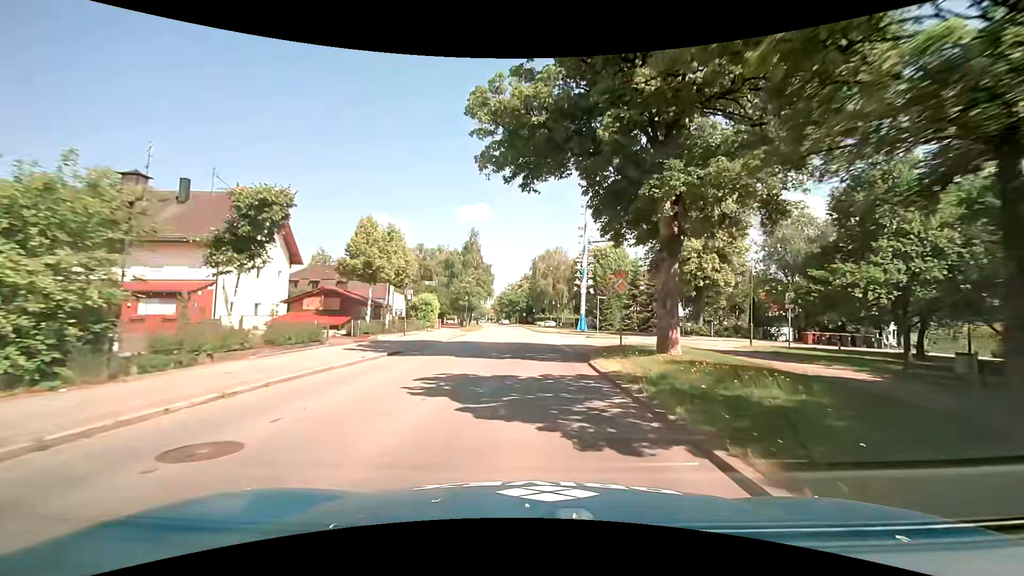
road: secondary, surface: asphalt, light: Day
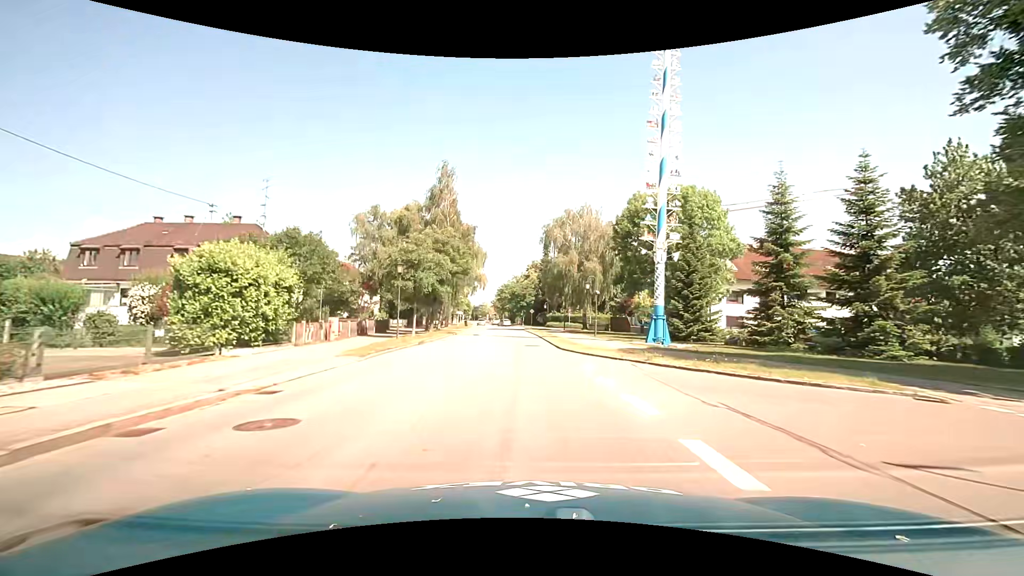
(-0.5, +35.7) m; -1°
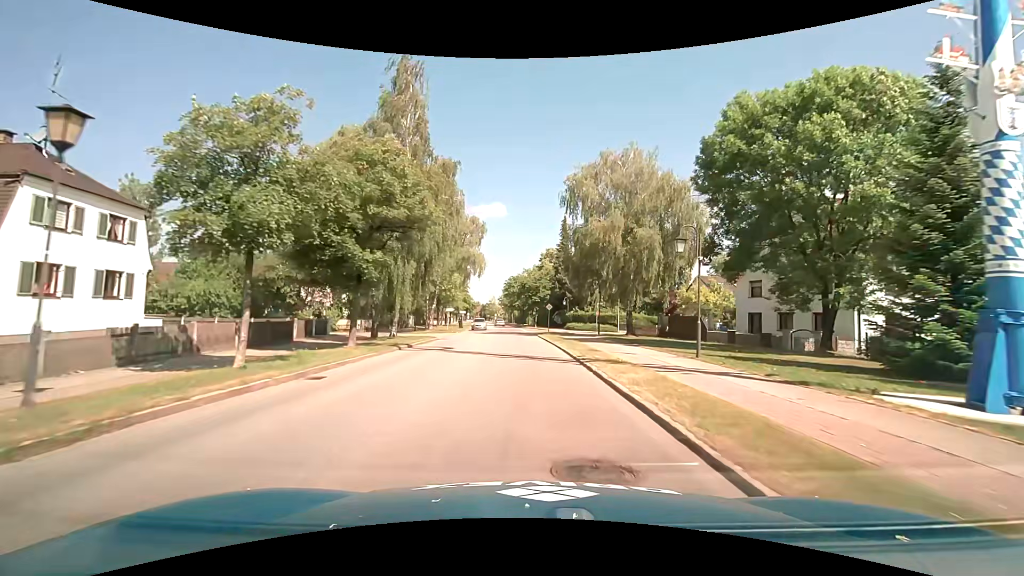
(-0.2, +21.2) m; -1°
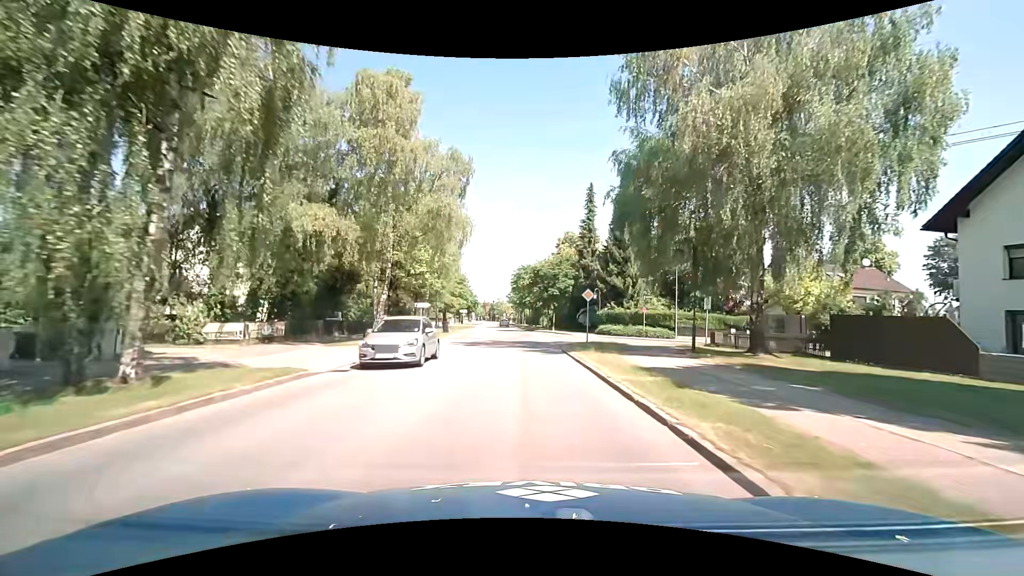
(-0.4, +20.9) m; -1°
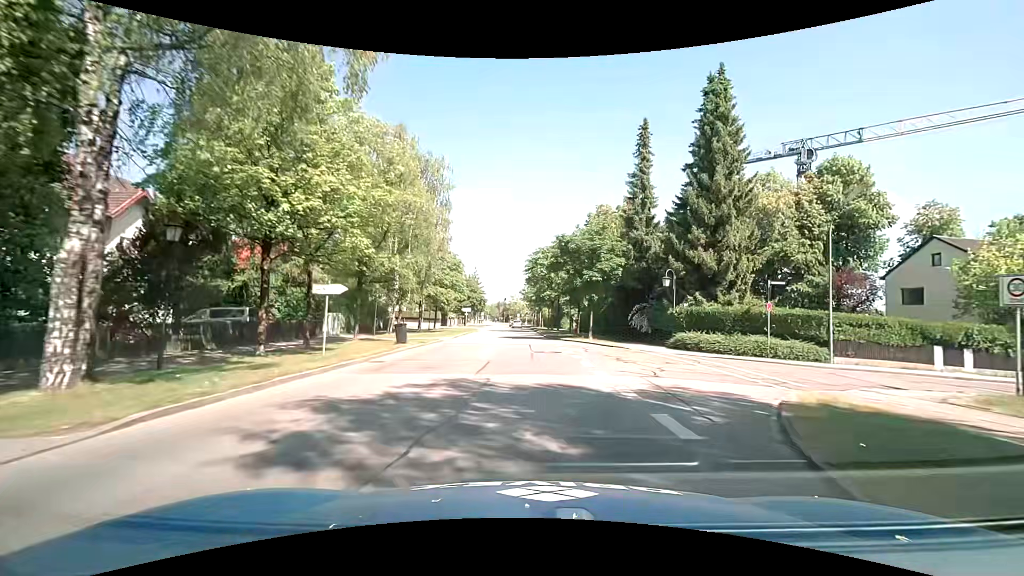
(-0.6, +20.9) m; -2°
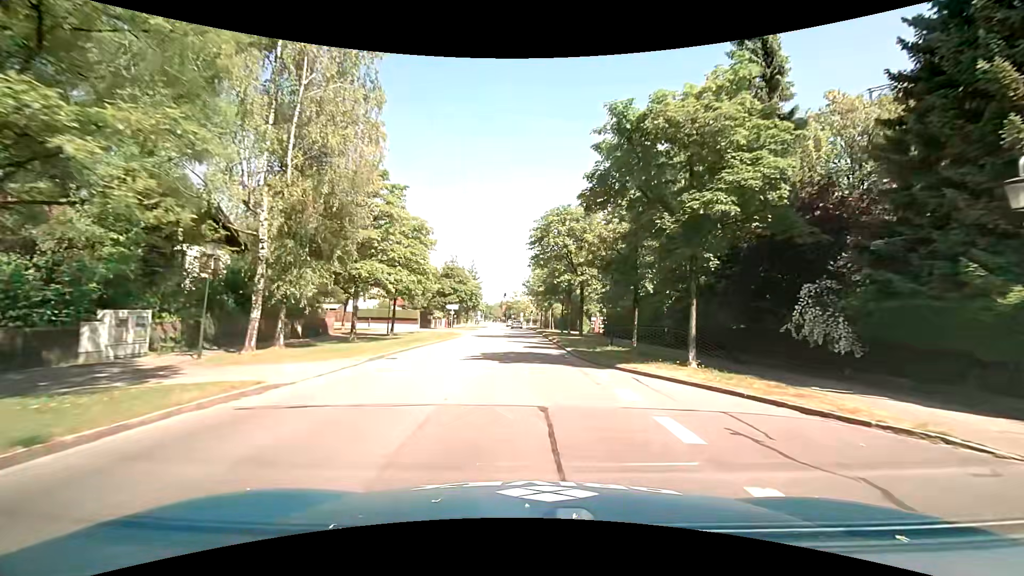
(-0.2, +20.9) m; 0°
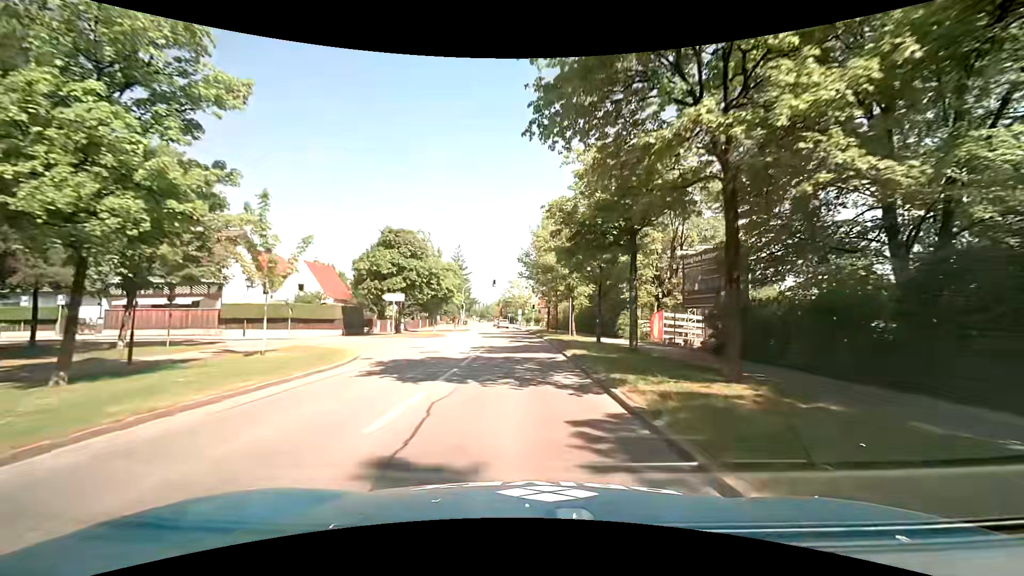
(-0.2, +28.3) m; -1°
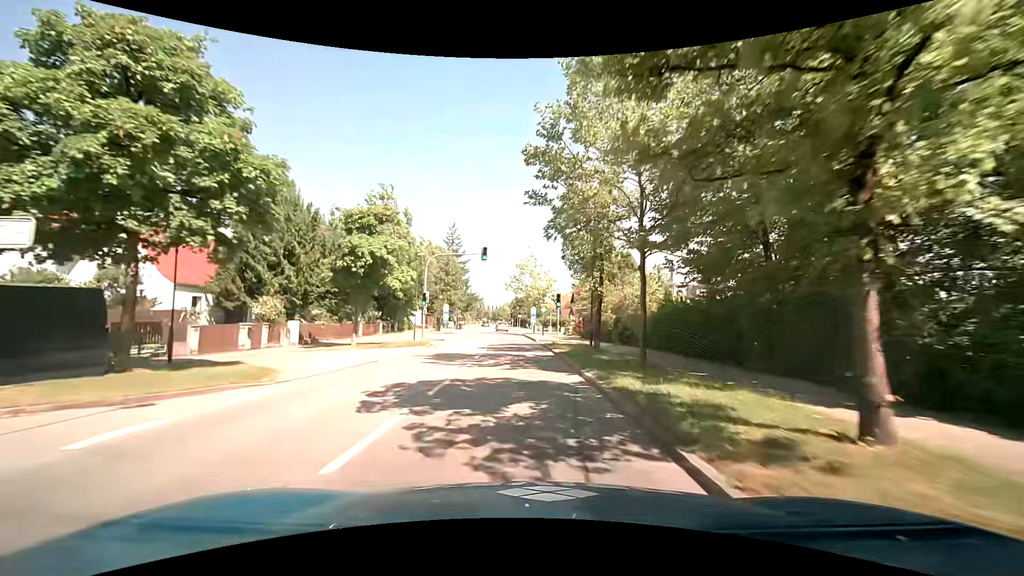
(0.0, +28.7) m; -1°
(0, +10) (0, +20) (-1, +30) (-2, +40) (-2, +50) (-3, +60) (-4, +70) (-4, +80) (-5, +90) (-6, +100) m
